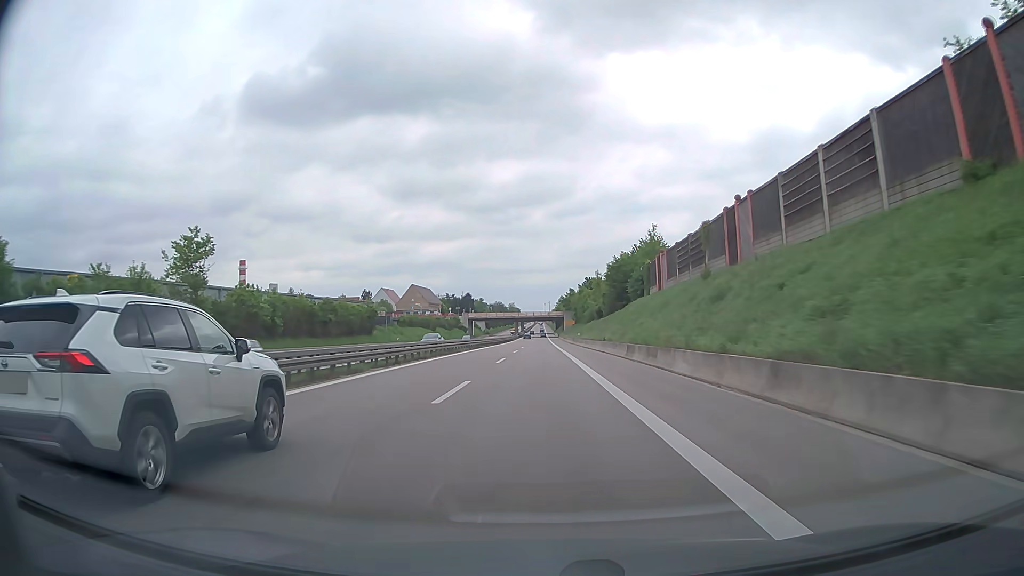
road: trunk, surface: asphalt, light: Day
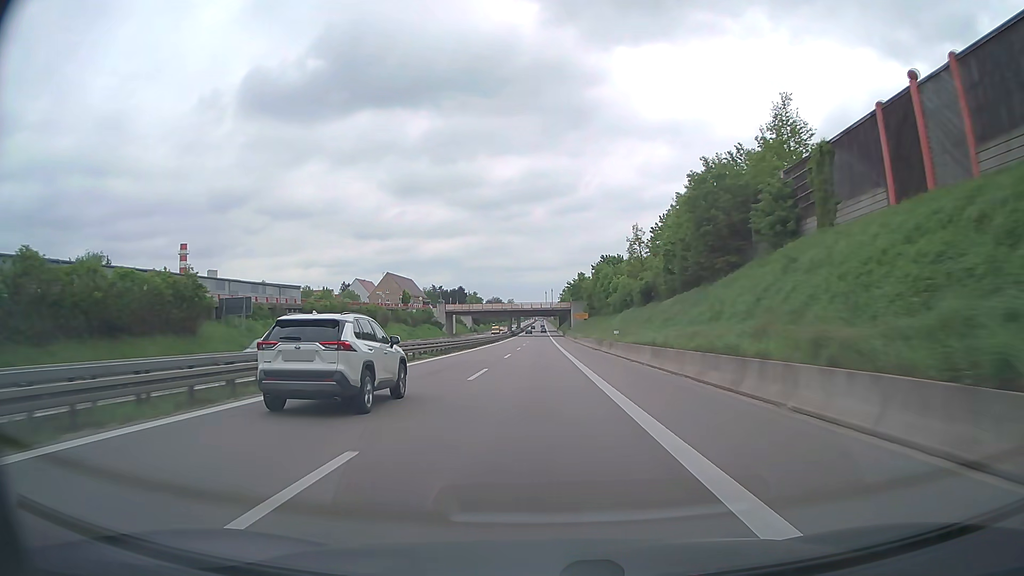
(-0.1, +47.5) m; 0°
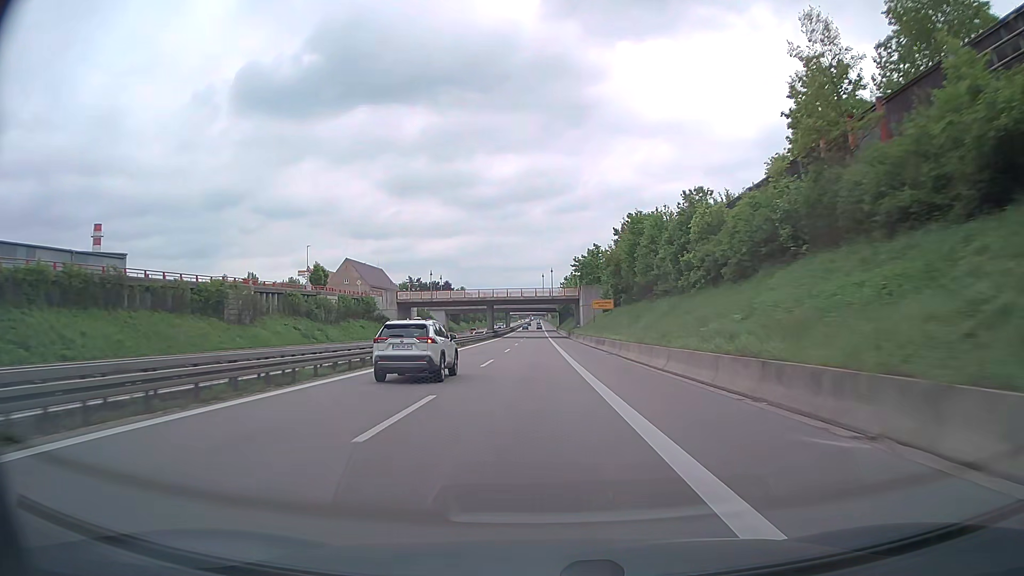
(0.0, +47.5) m; 0°
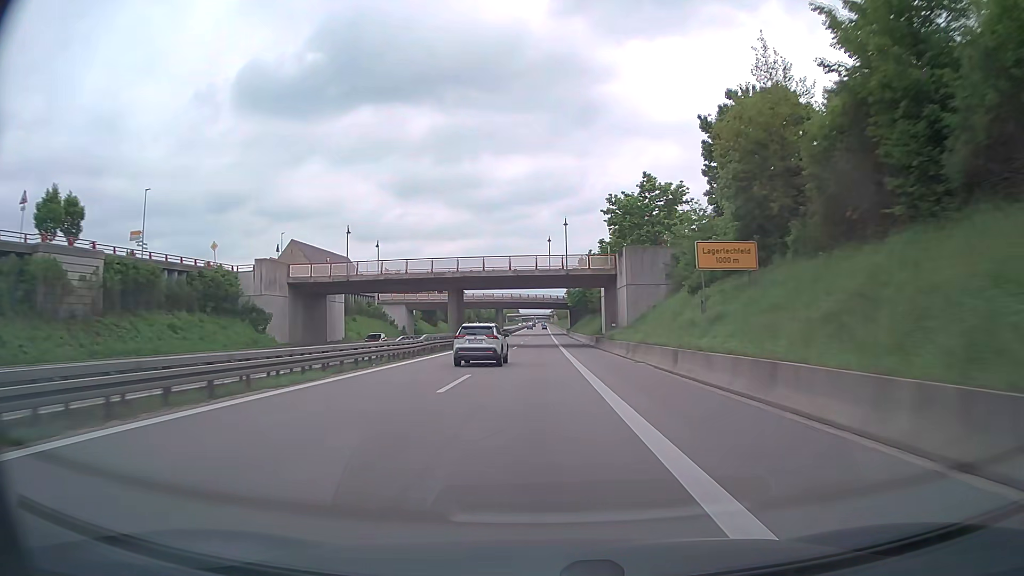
(-0.1, +47.4) m; 0°
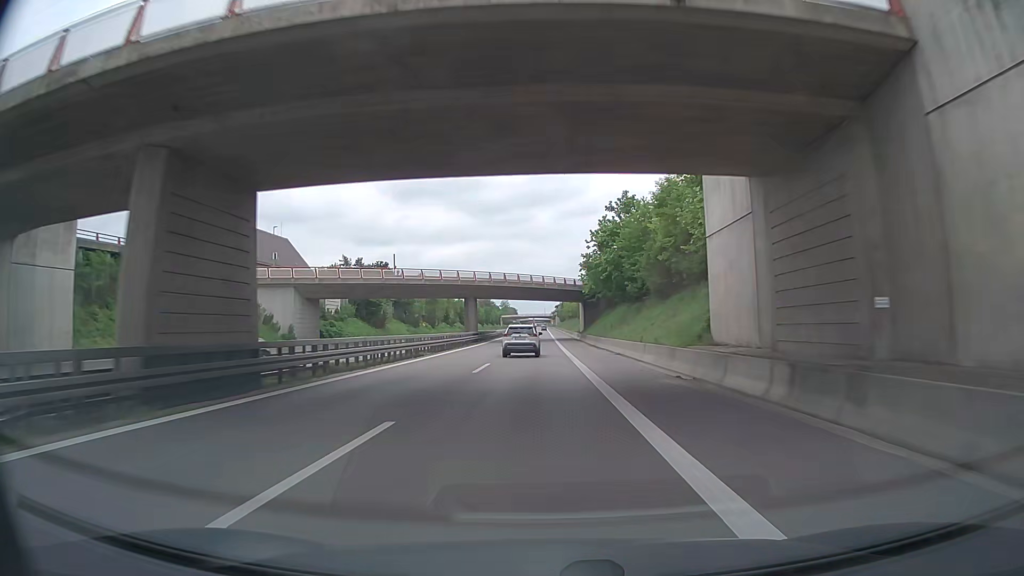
(-0.1, +47.1) m; 0°
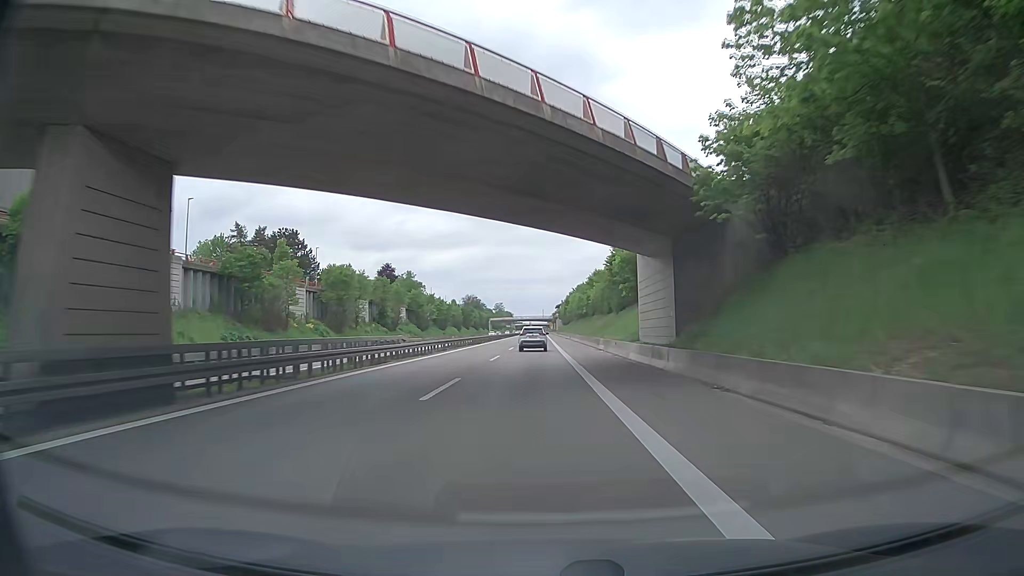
(+0.2, +63.0) m; 0°
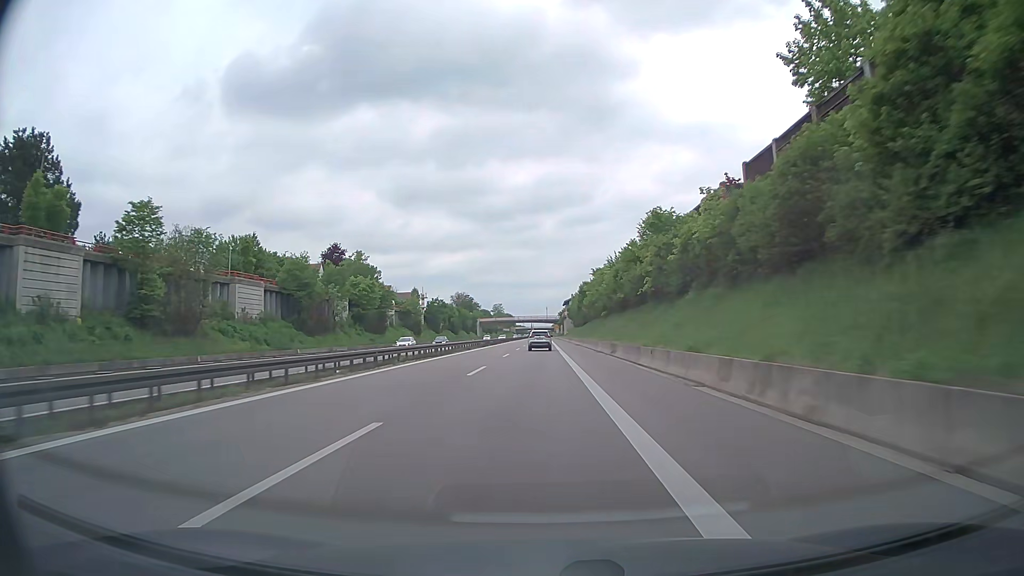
(-0.5, +63.4) m; -1°
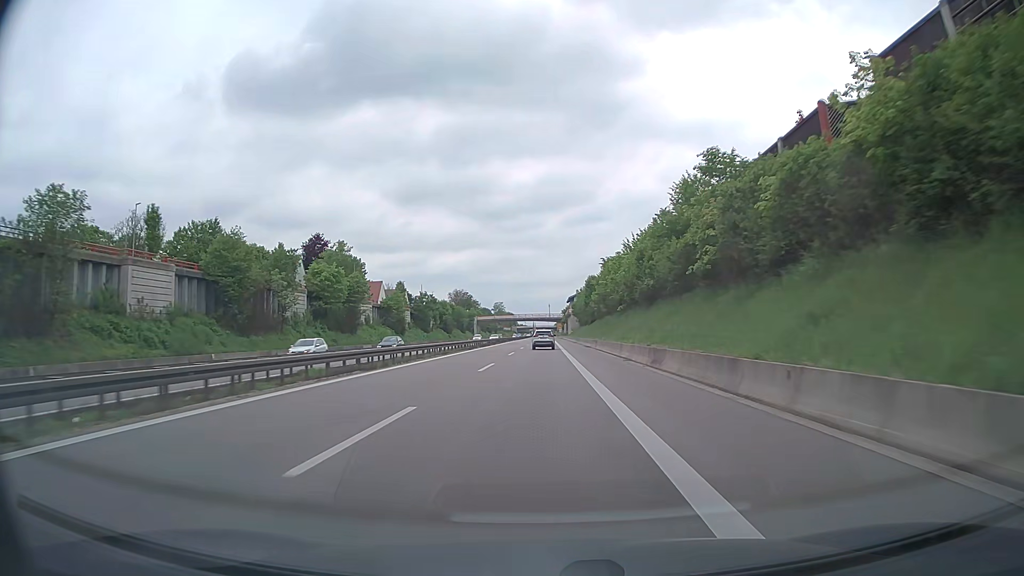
(0.0, +15.9) m; 0°
(0, +10) (0, +20) (0, +30) (0, +40) (0, +50) (0, +60) (0, +70) (0, +80) (0, +90) (0, +100) m
